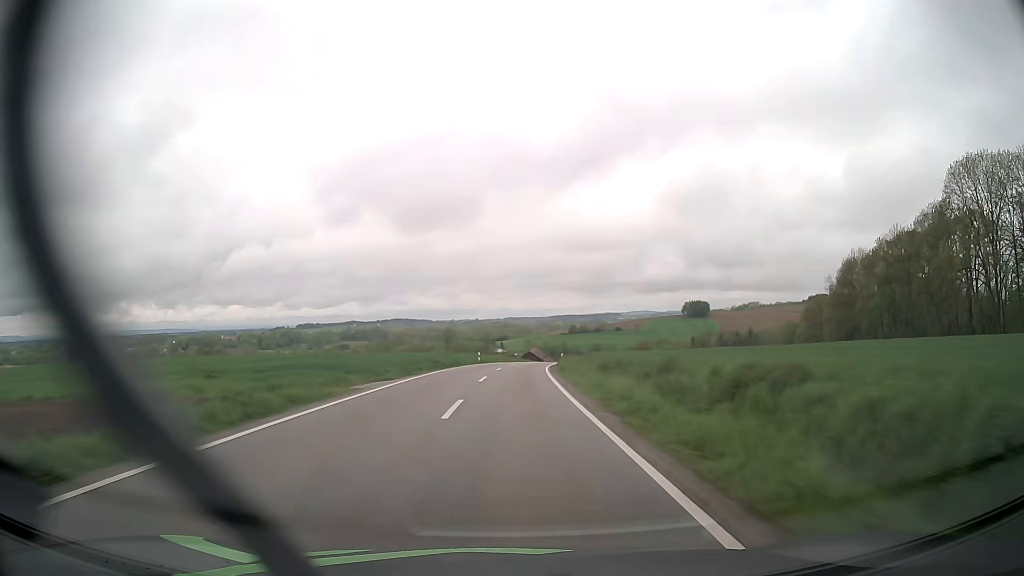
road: tertiary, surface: asphalt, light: Day
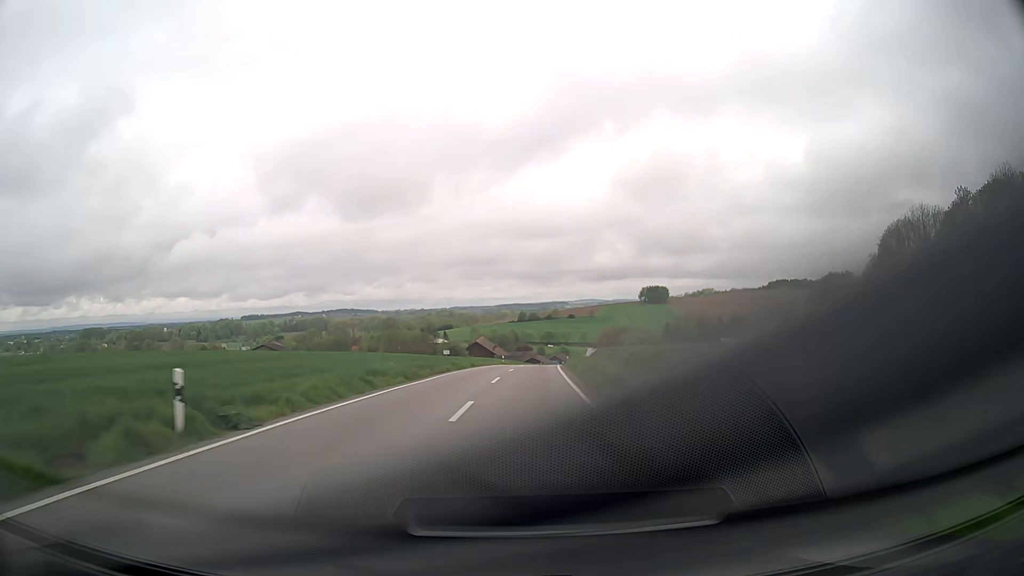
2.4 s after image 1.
(+1.4, +50.2) m; +4°
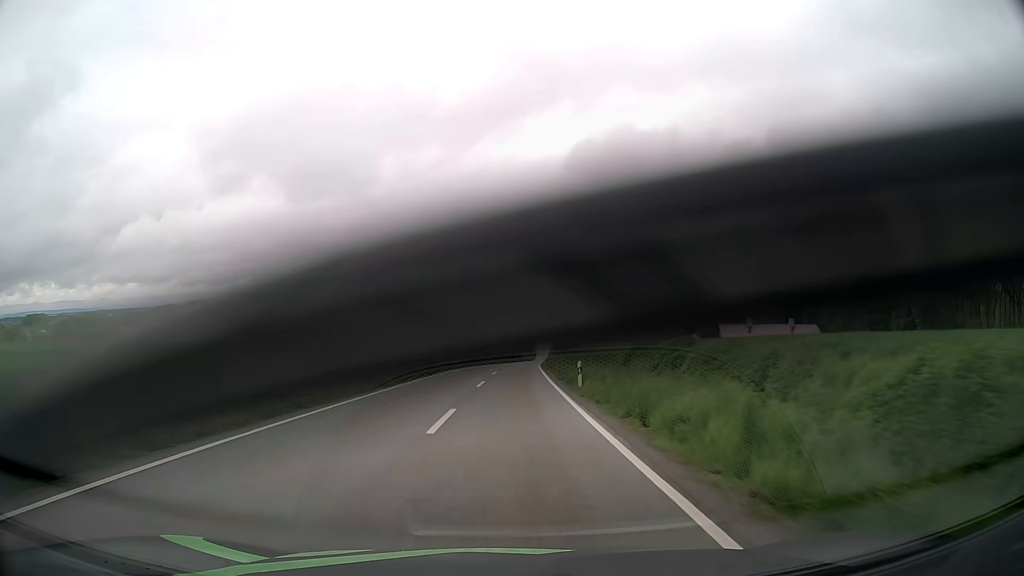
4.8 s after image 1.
(+2.4, +50.4) m; +5°
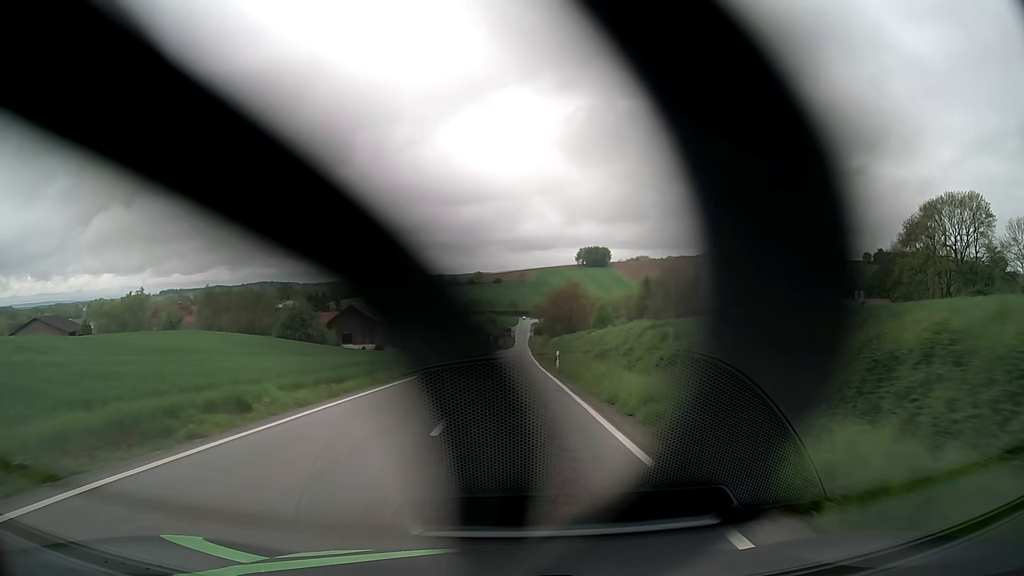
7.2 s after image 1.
(+1.0, +50.4) m; +2°
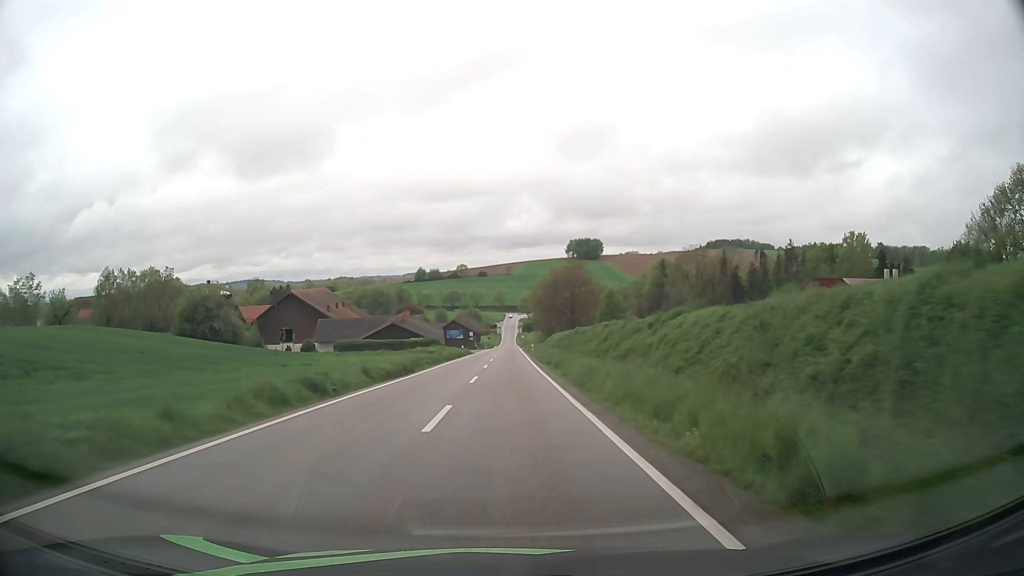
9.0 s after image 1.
(+0.4, +37.5) m; +1°
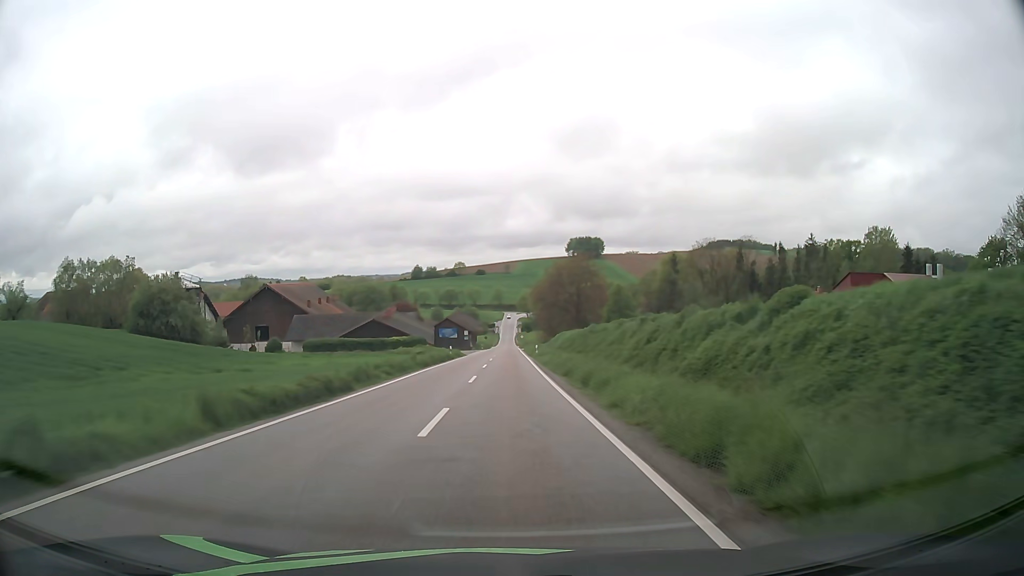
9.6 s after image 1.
(0.0, +12.5) m; 0°
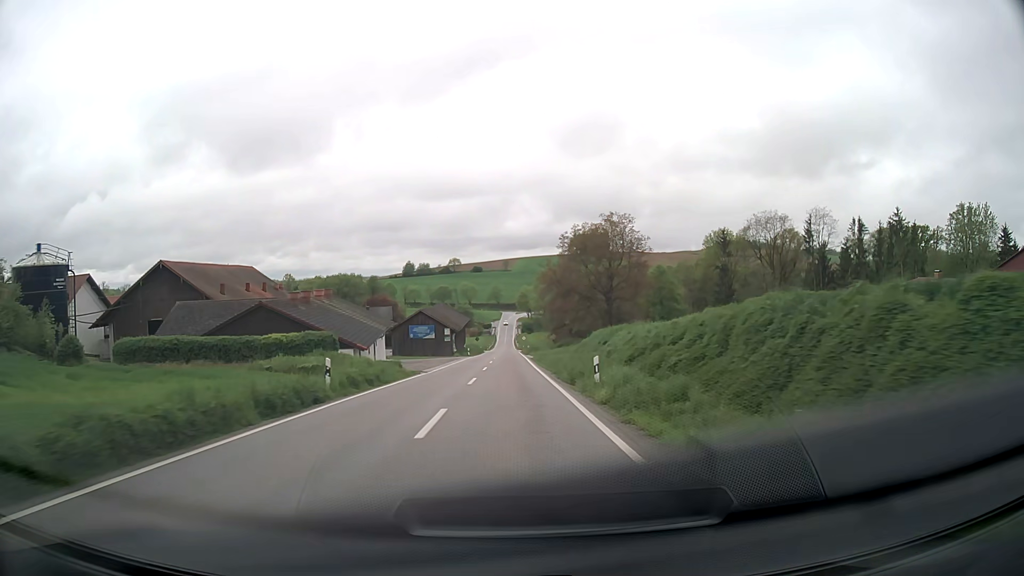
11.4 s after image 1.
(+0.1, +37.4) m; 0°
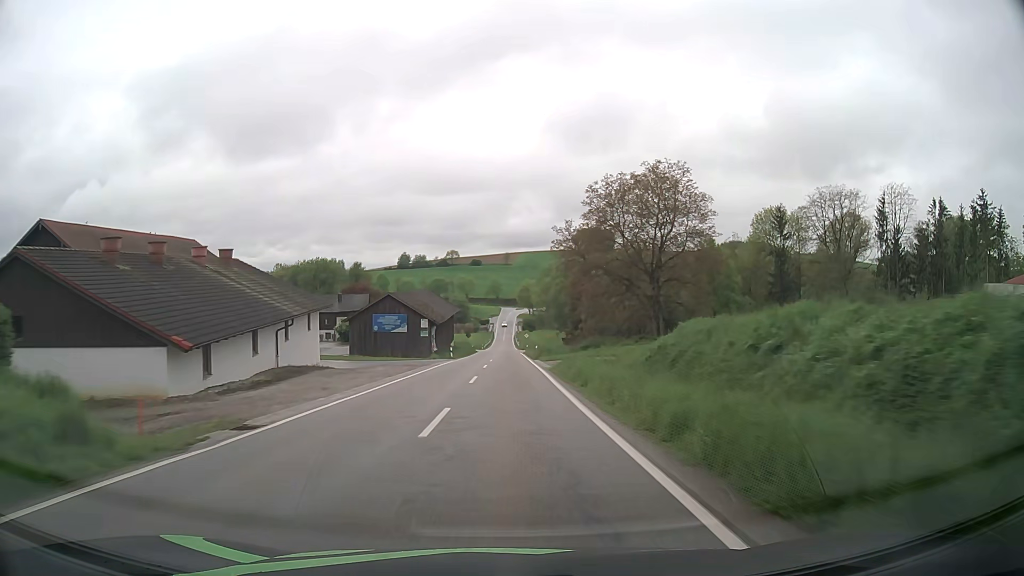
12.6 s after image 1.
(0.0, +24.9) m; 0°
(0, +10) (0, +20) (0, +30) (0, +40) (0, +50) (0, +60) (0, +70) (0, +80) (+1, +90) (+1, +100) m
